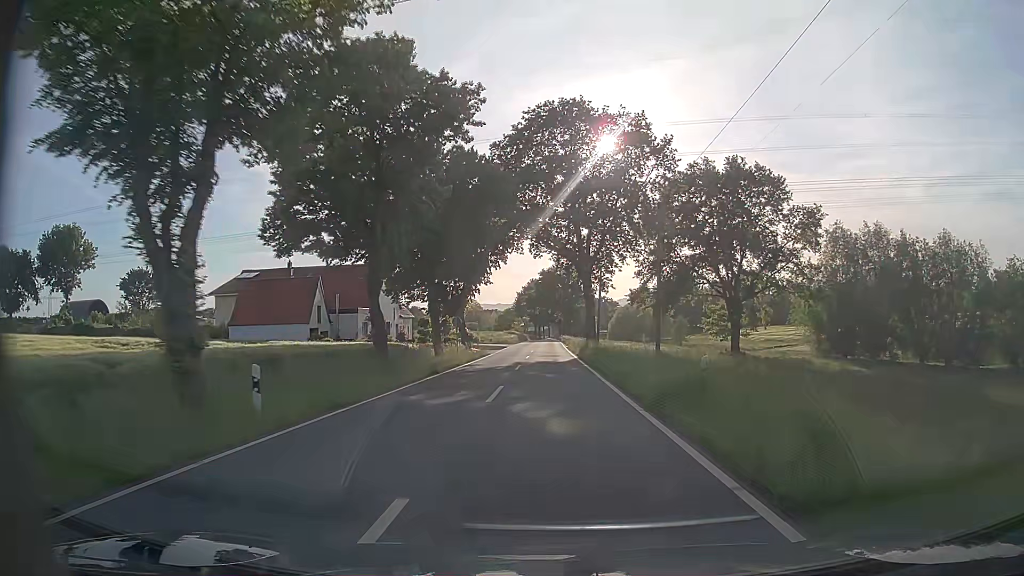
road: tertiary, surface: asphalt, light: Day
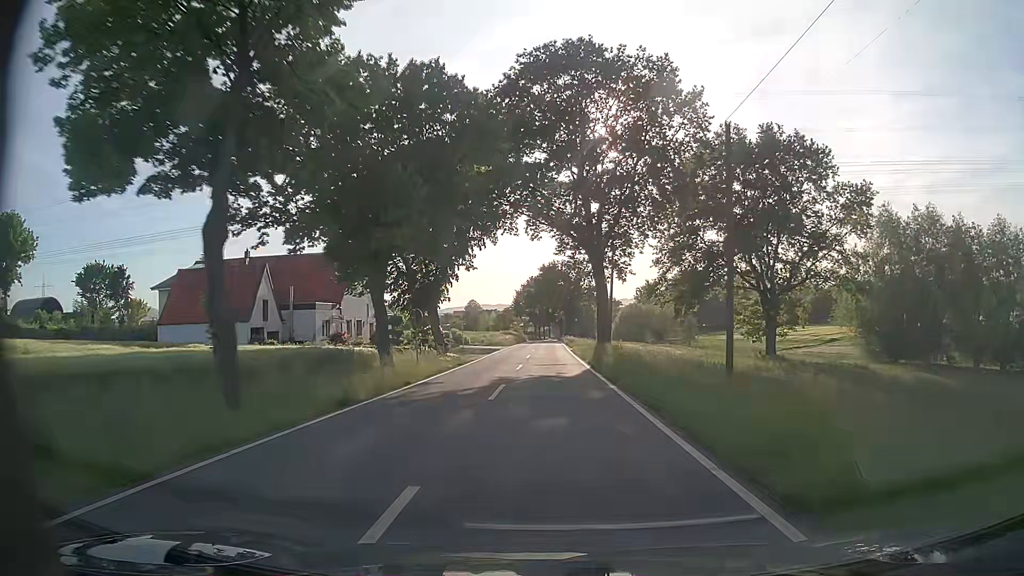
(0.0, +11.5) m; 0°
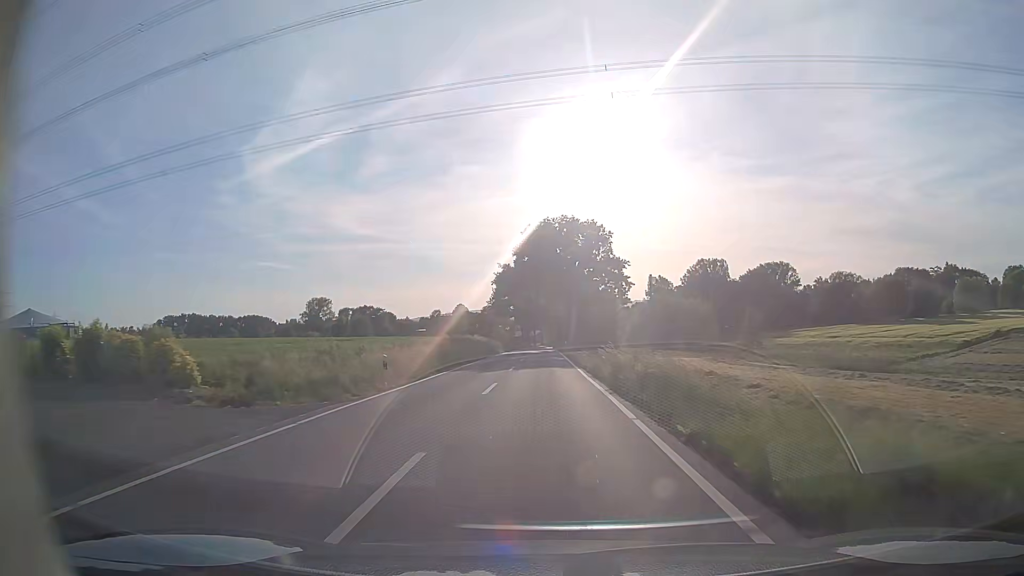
(+0.3, +58.1) m; 0°
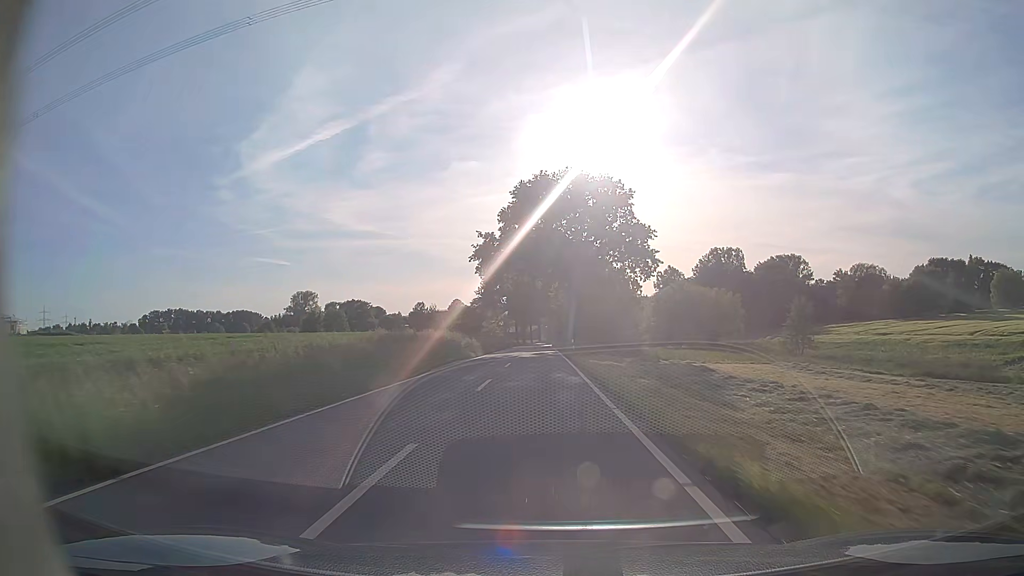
(+0.1, +23.5) m; 0°
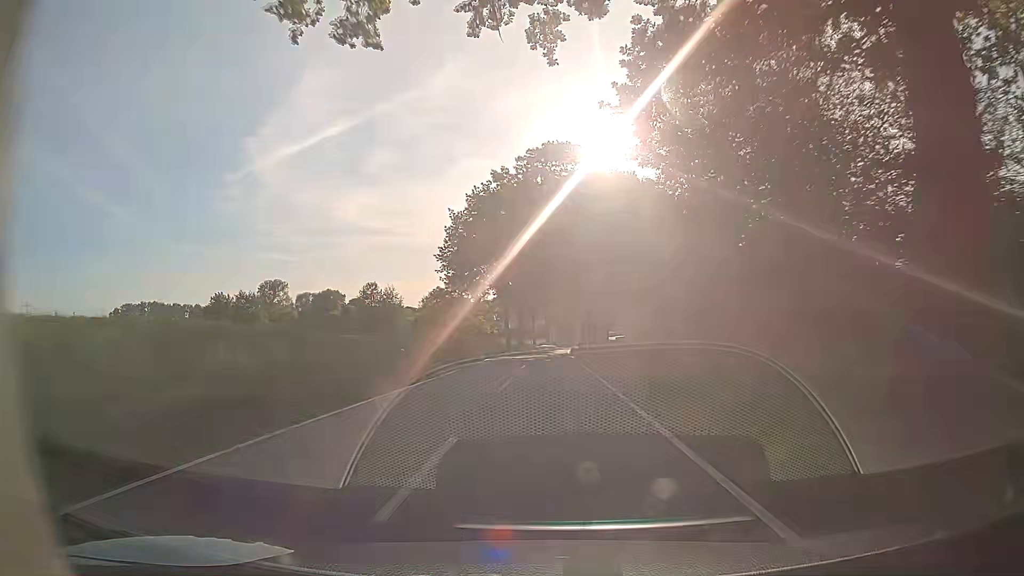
(-0.8, +59.2) m; -1°
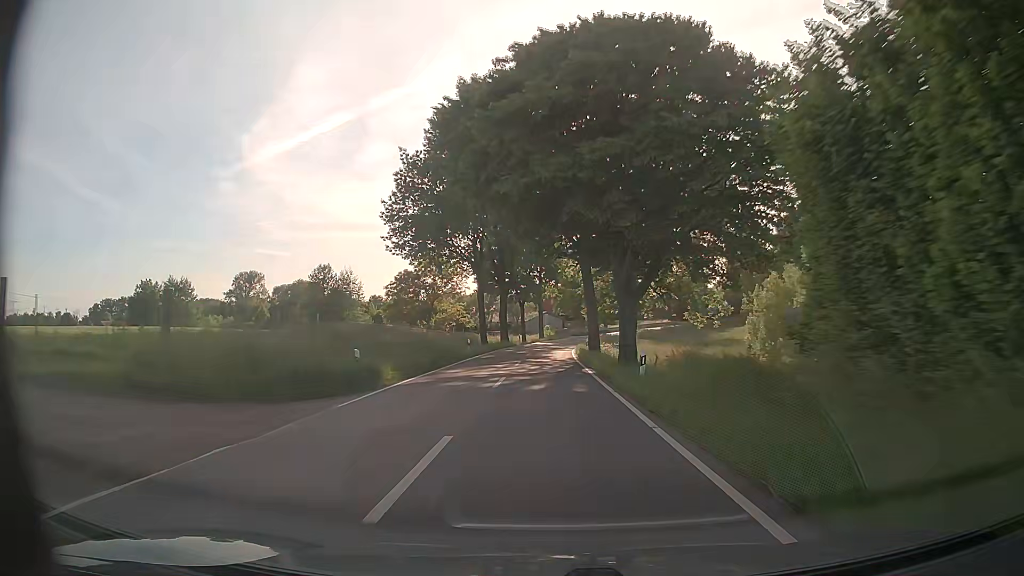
(+0.2, +23.9) m; +1°
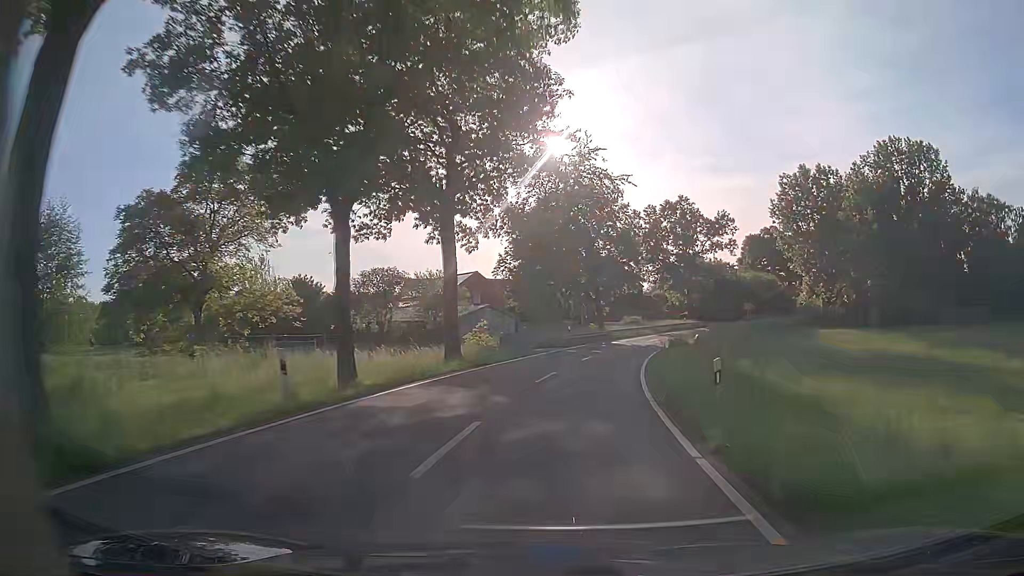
(+0.4, +58.0) m; +4°
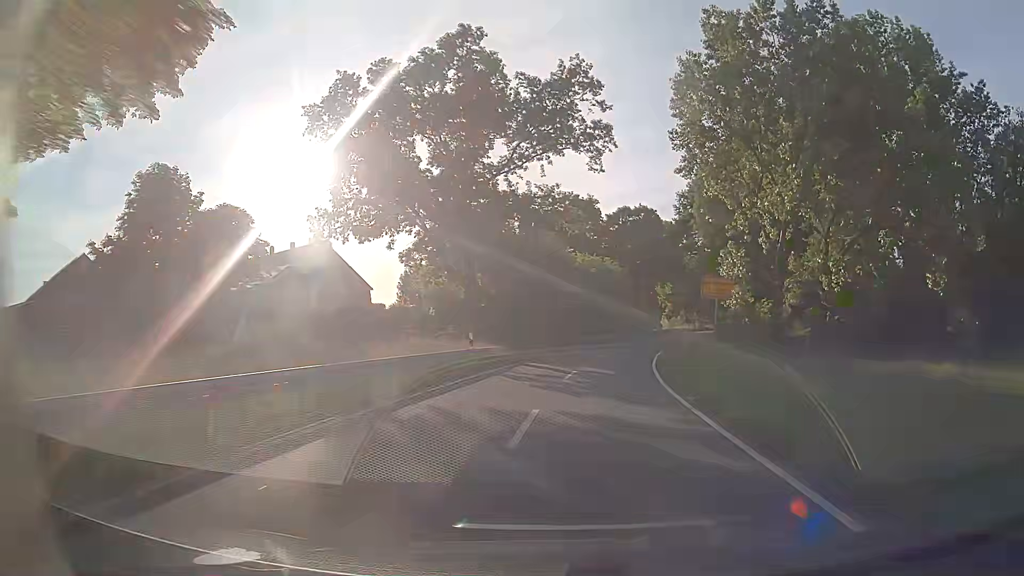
(+9.4, +55.9) m; +22°
(0, +10) (+1, +20) (+3, +30) (+5, +40) (+8, +49) (+11, +59) (+14, +68) (+18, +77) (+22, +87) (+25, +96) m
